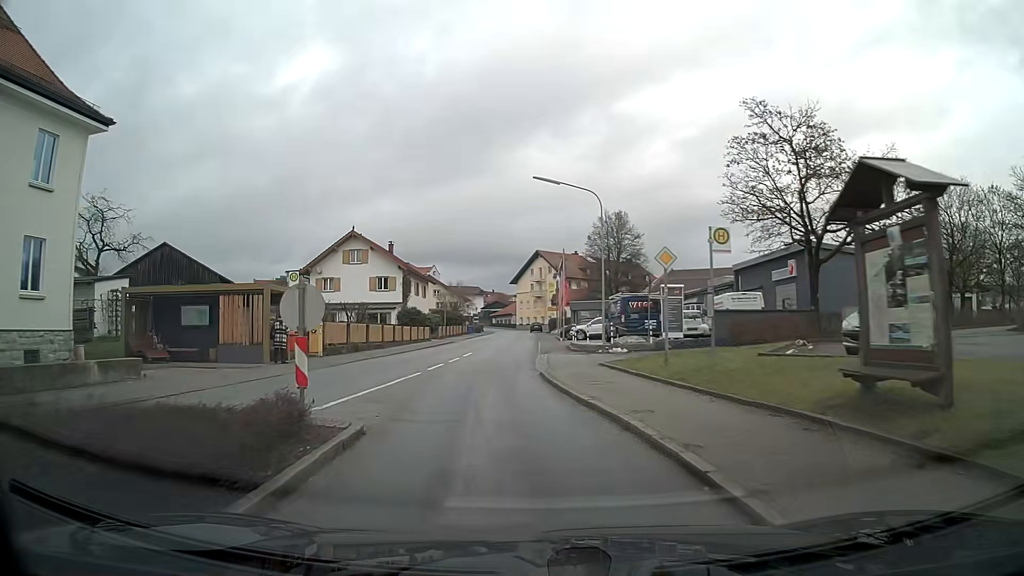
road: tertiary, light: Day
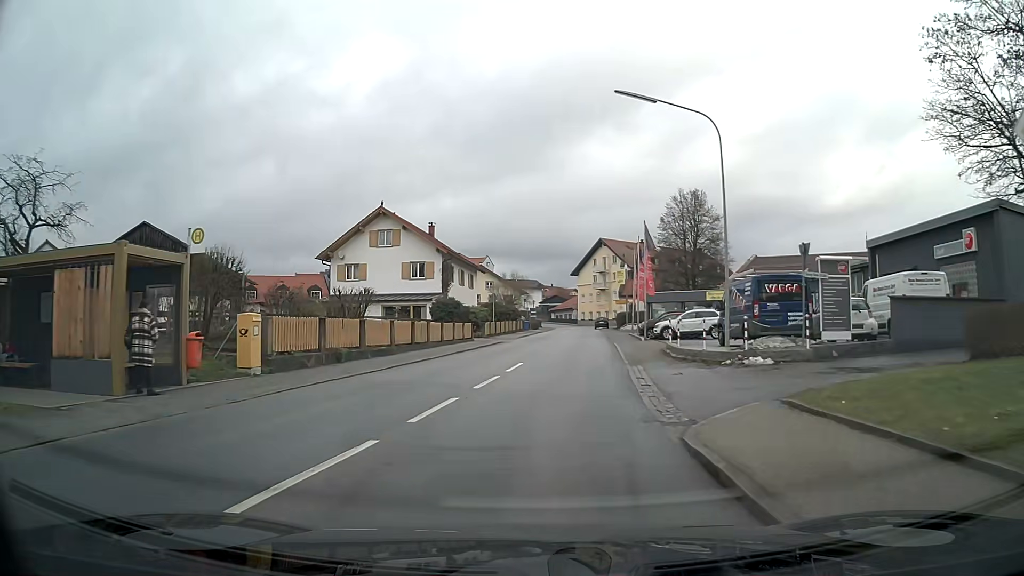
(-0.4, +11.6) m; -2°
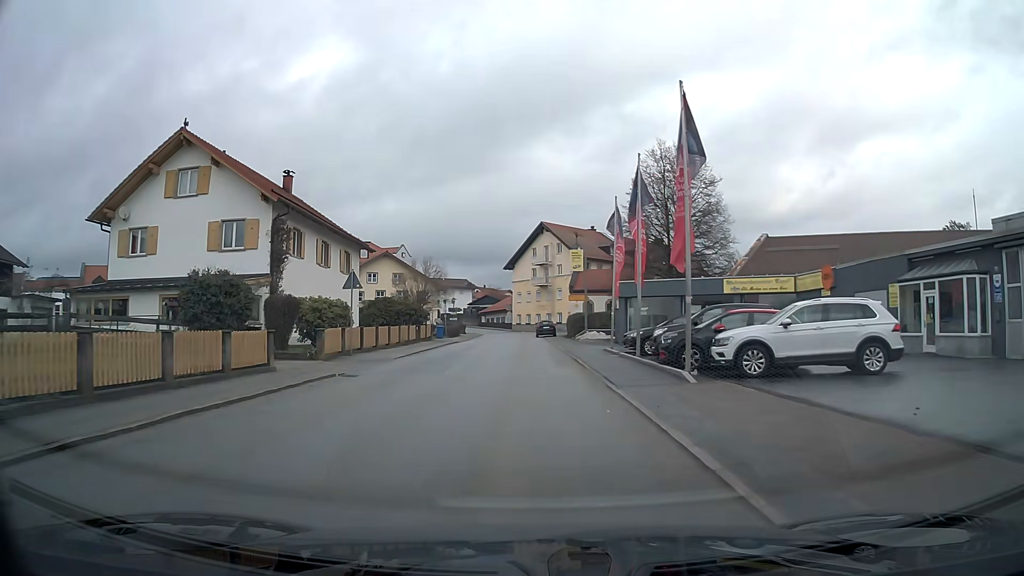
(+1.0, +23.7) m; +4°
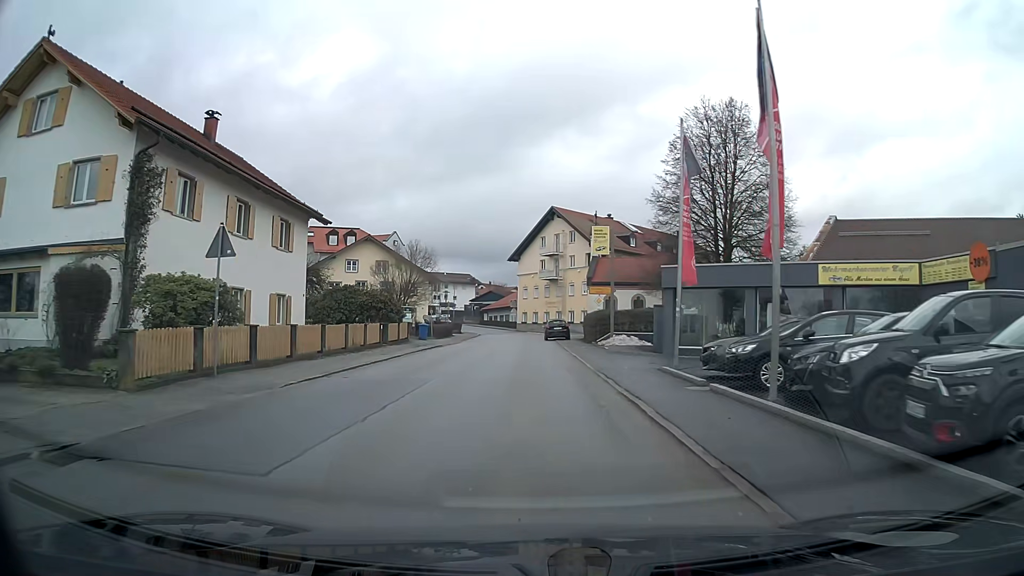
(-0.1, +12.0) m; -1°
